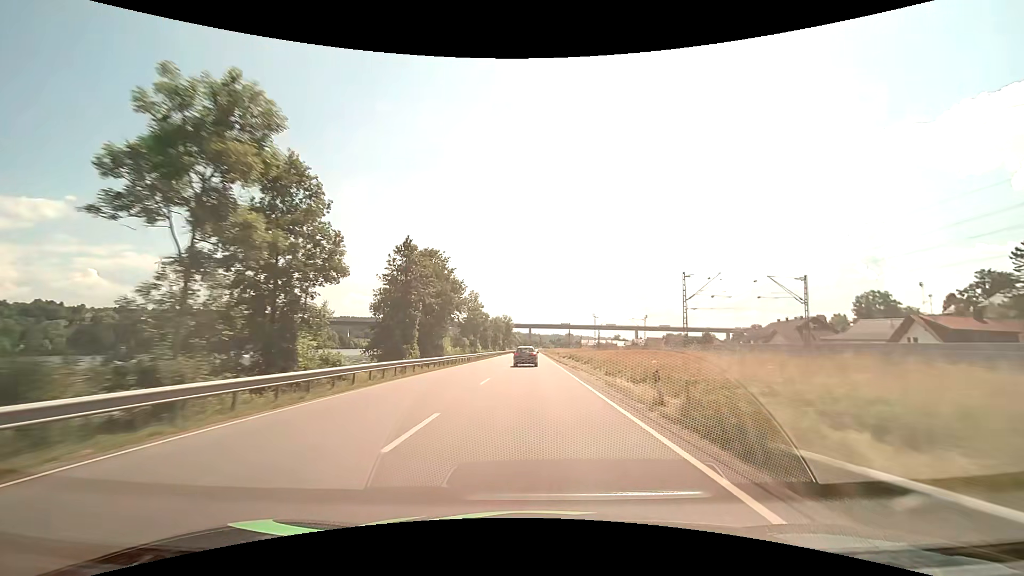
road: primary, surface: asphalt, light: Day
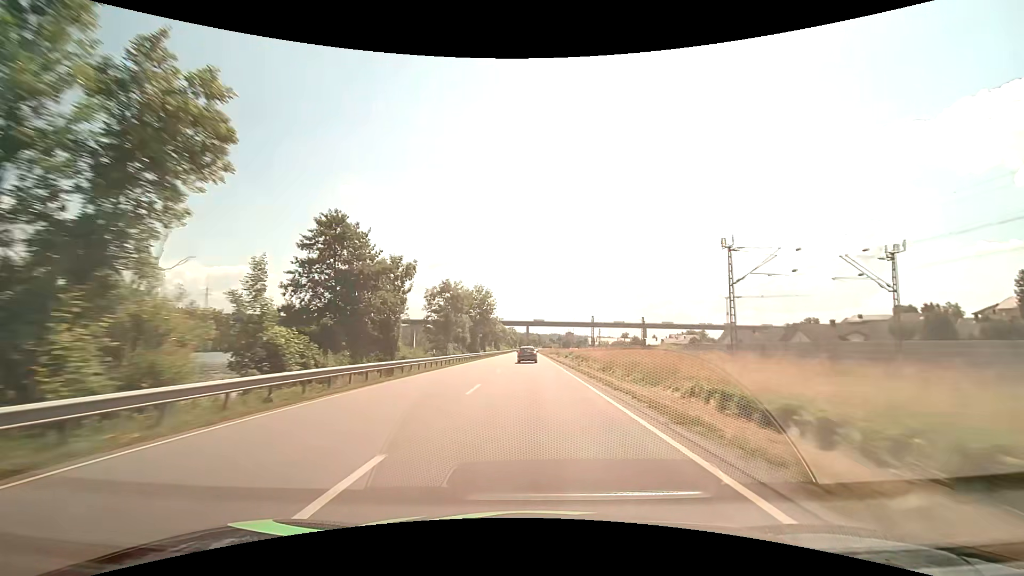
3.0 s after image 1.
(+0.2, +76.8) m; 0°
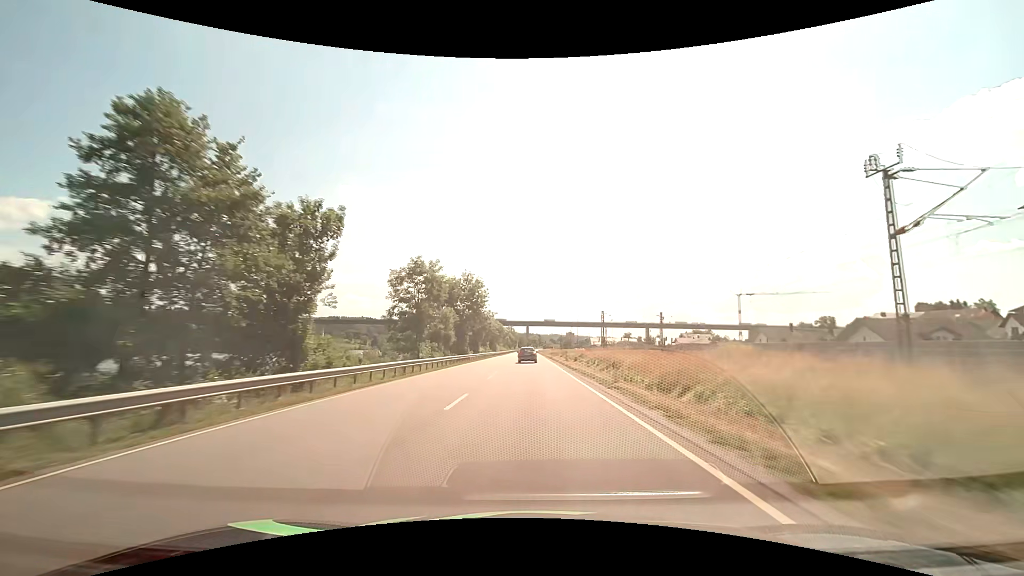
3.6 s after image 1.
(0.0, +15.5) m; 0°
(0, +10) (0, +20) (0, +30) (0, +40) (0, +50) (0, +60) (0, +70) (0, +80) (0, +90) (0, +100) m
